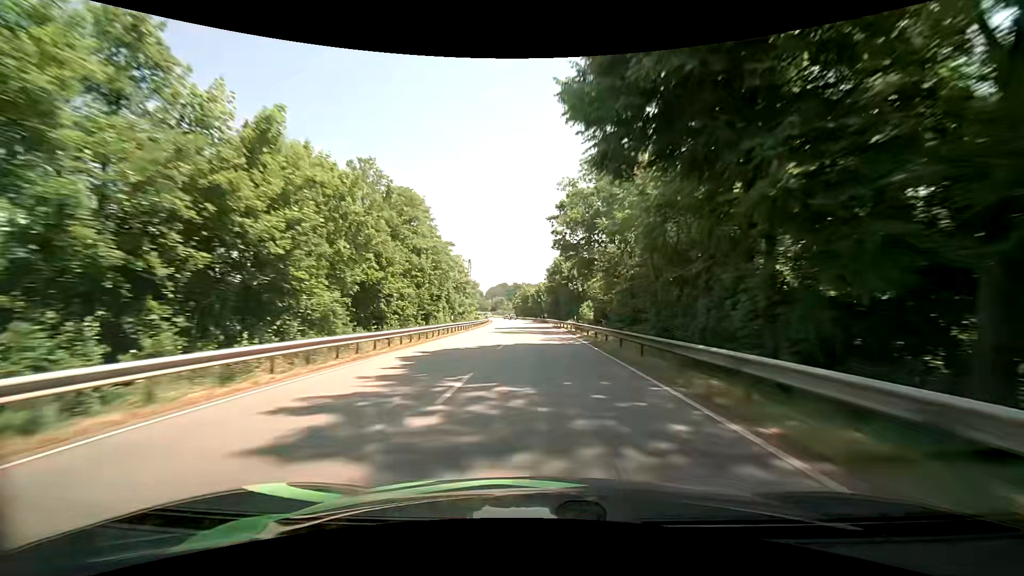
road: primary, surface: asphalt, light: Day
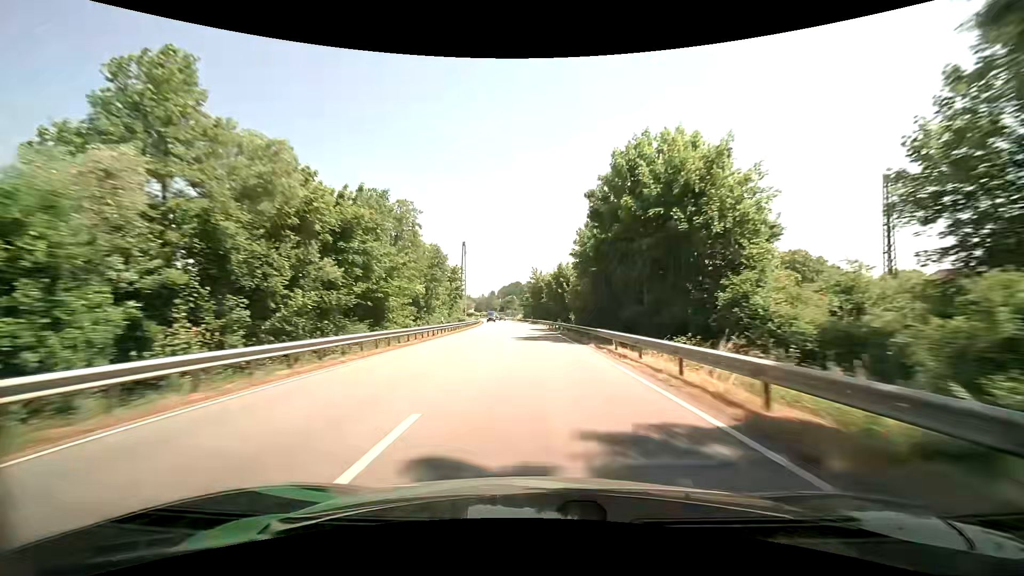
(-0.9, +53.0) m; -2°
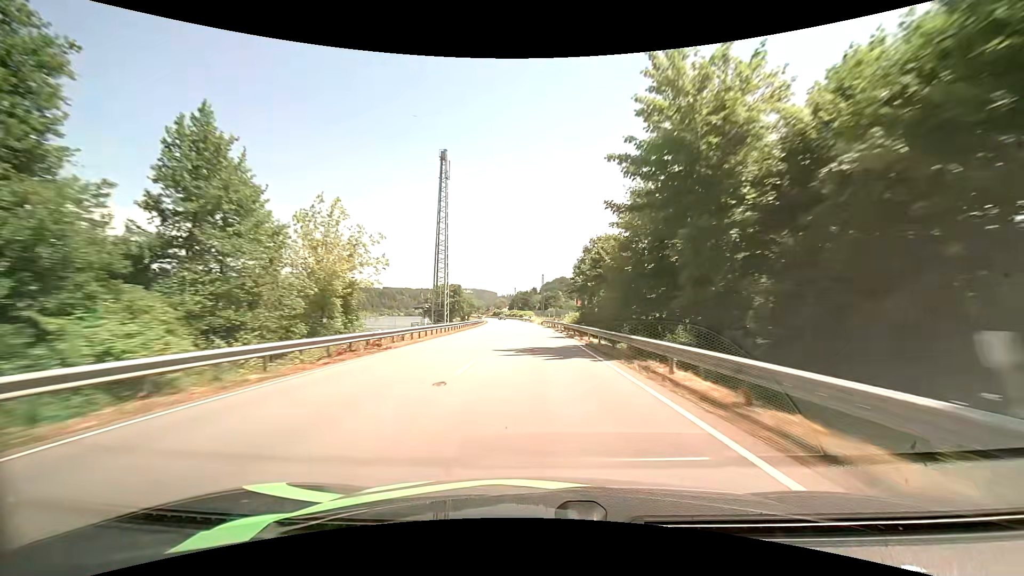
(-4.3, +87.7) m; -5°
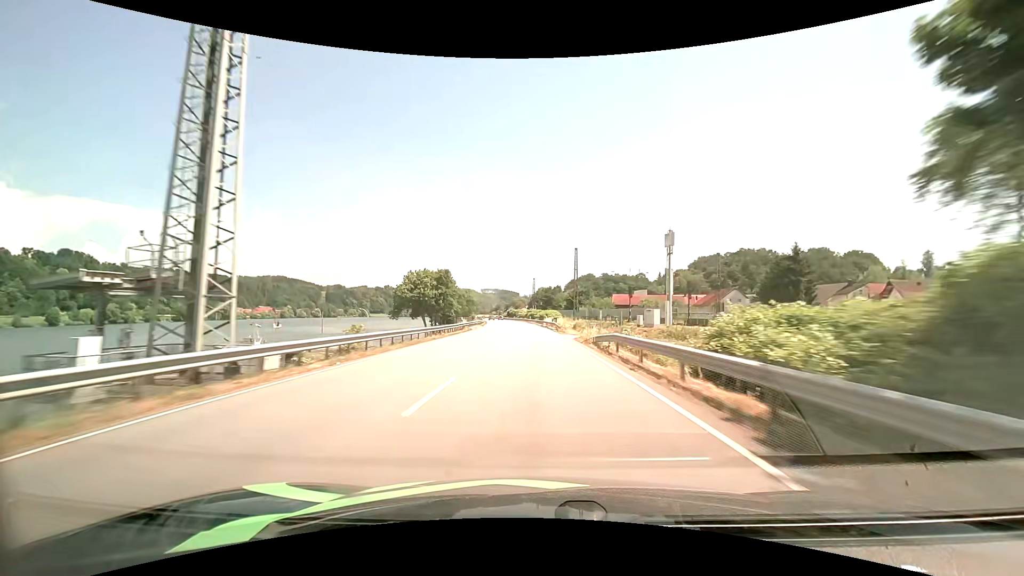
(-1.3, +52.7) m; -3°
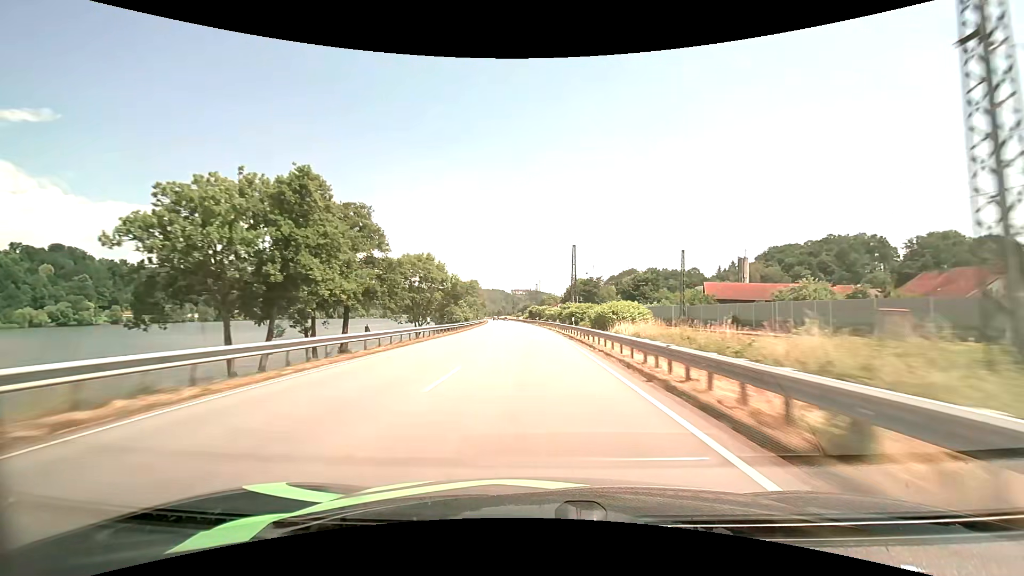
(-2.1, +70.1) m; -4°
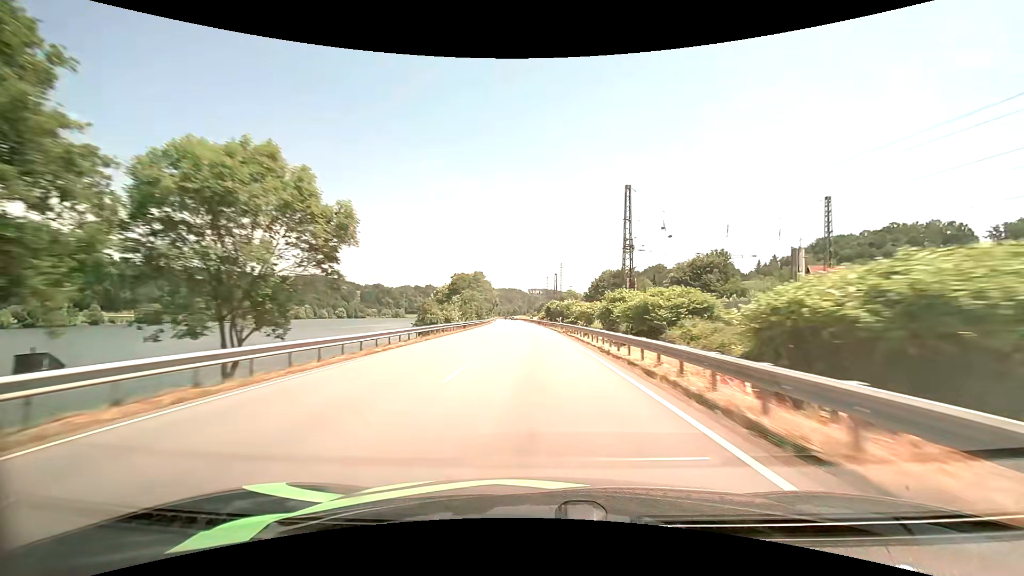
(-0.6, +35.0) m; -2°
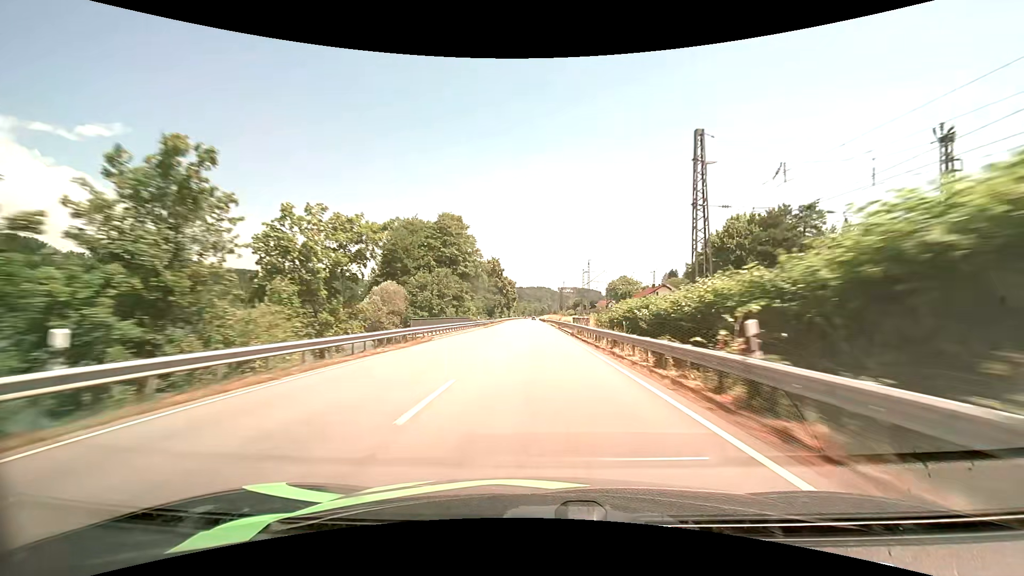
(-3.1, +88.1) m; -4°
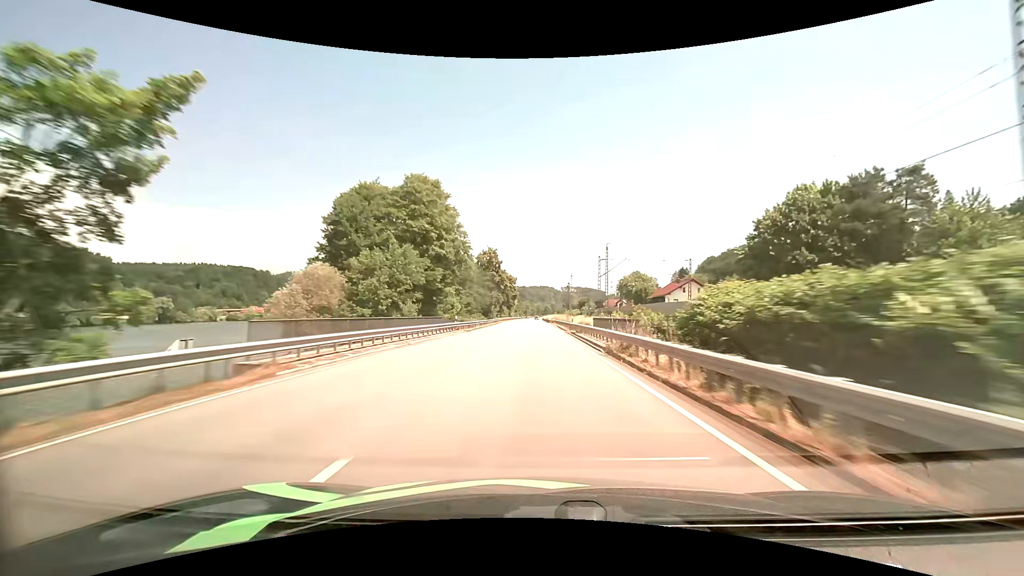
(0.0, +17.8) m; 0°
(0, +10) (0, +20) (0, +30) (0, +40) (0, +50) (0, +60) (-1, +70) (-1, +80) (-1, +90) (-1, +100) m
